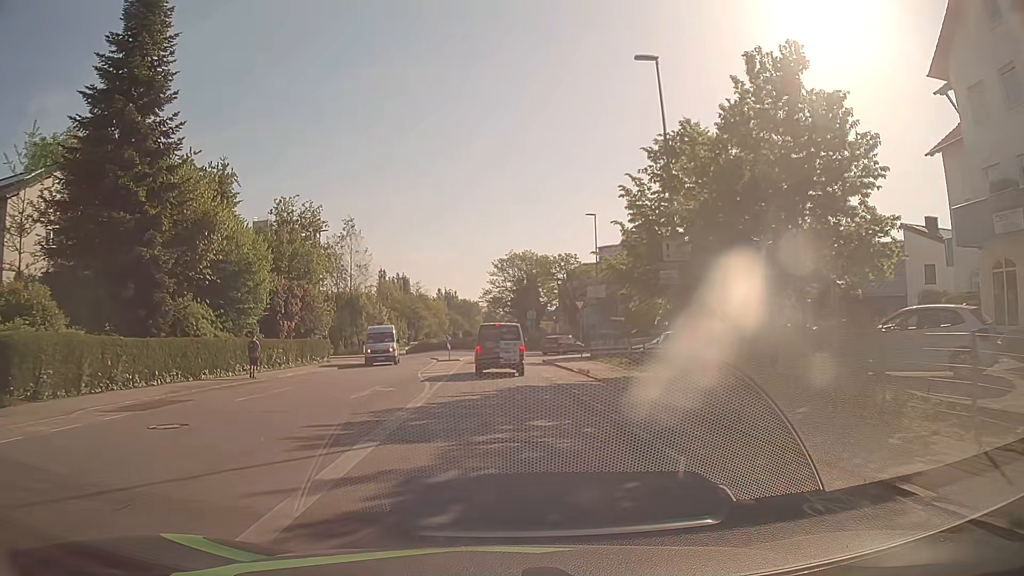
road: tertiary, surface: asphalt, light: Day
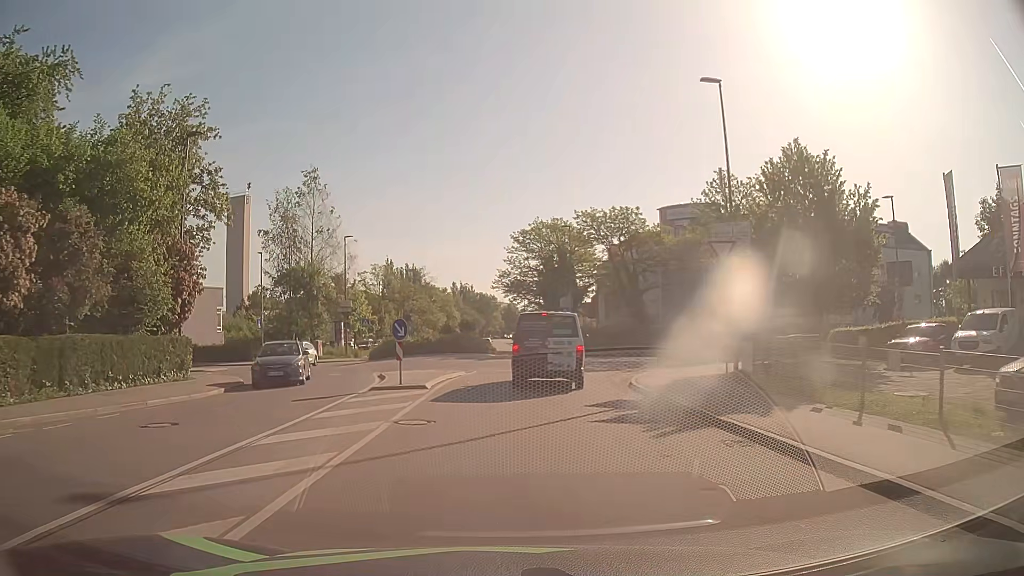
(-0.2, +26.2) m; -1°
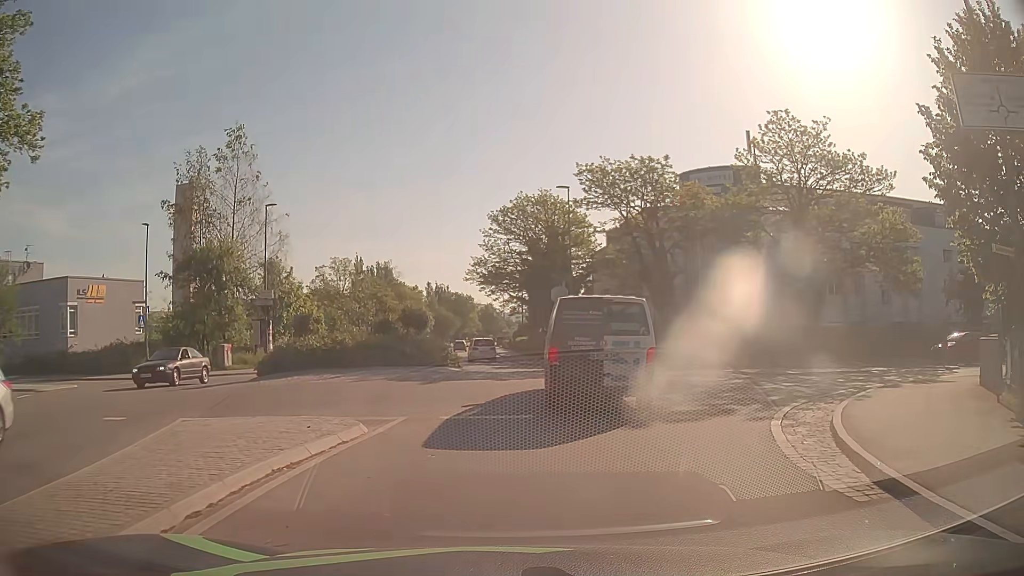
(+0.1, +14.5) m; +1°
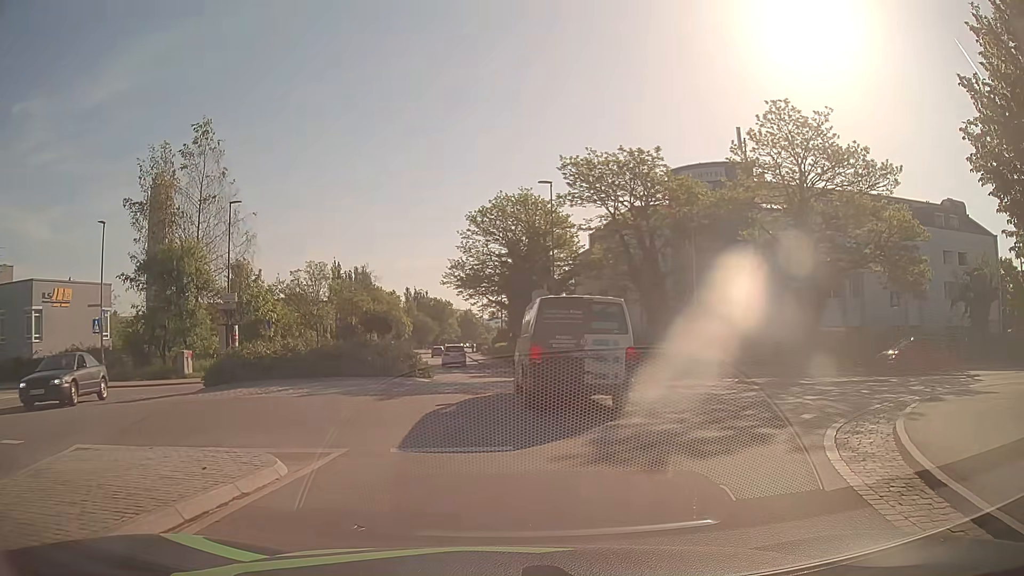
(+0.1, +2.7) m; +1°
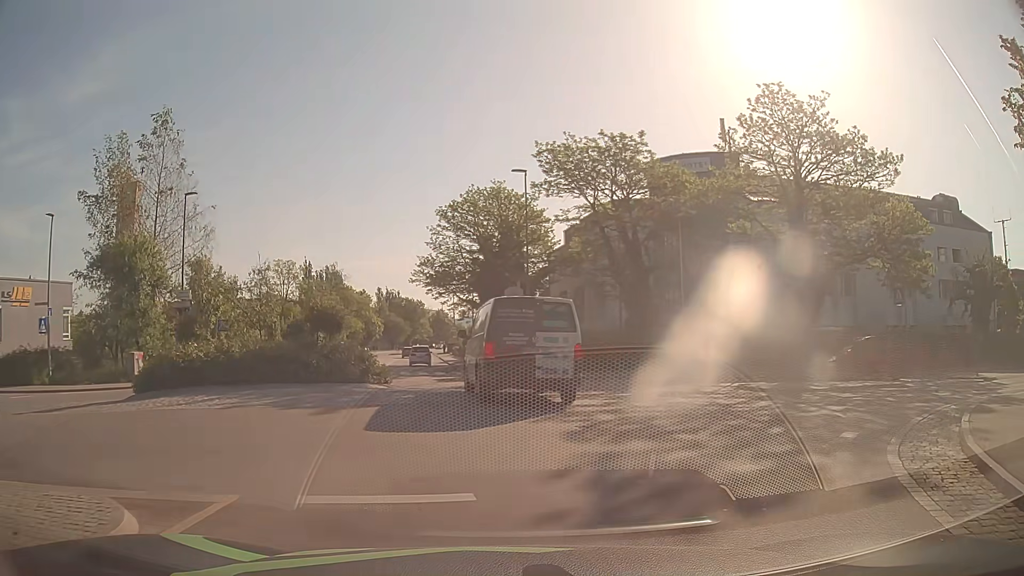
(+0.1, +2.6) m; +3°
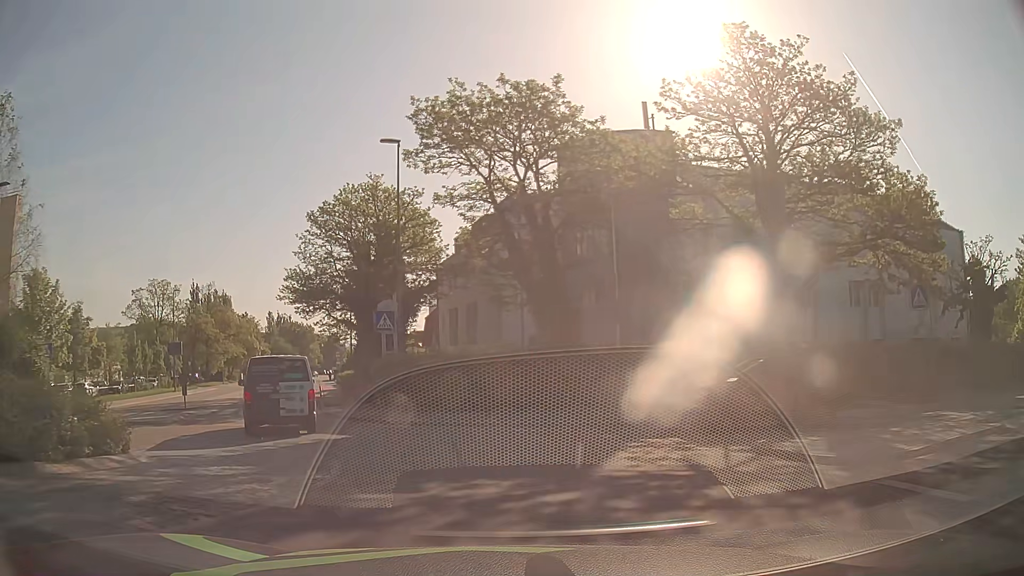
(+0.9, +9.1) m; +11°
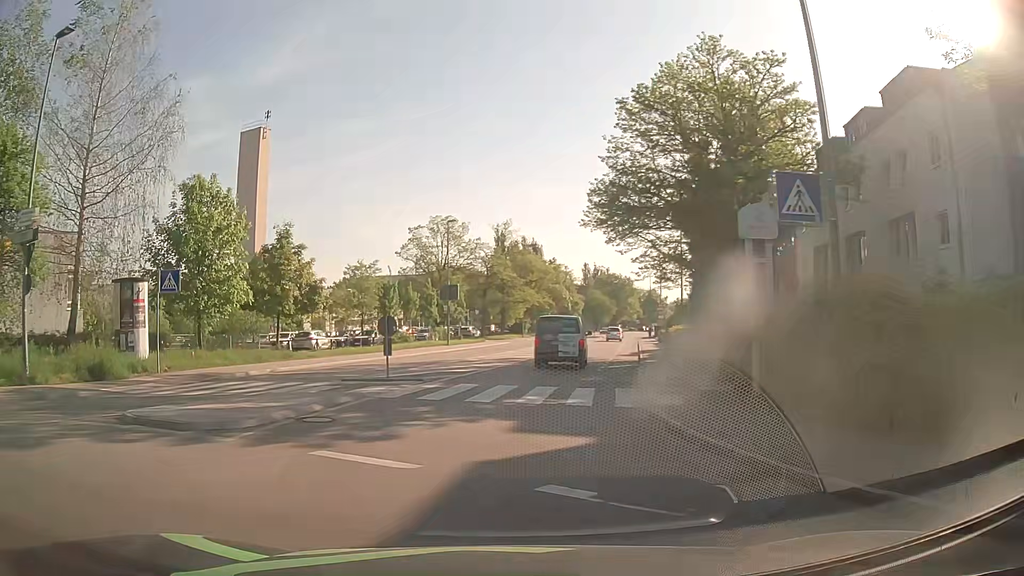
(-3.7, +14.6) m; -29°
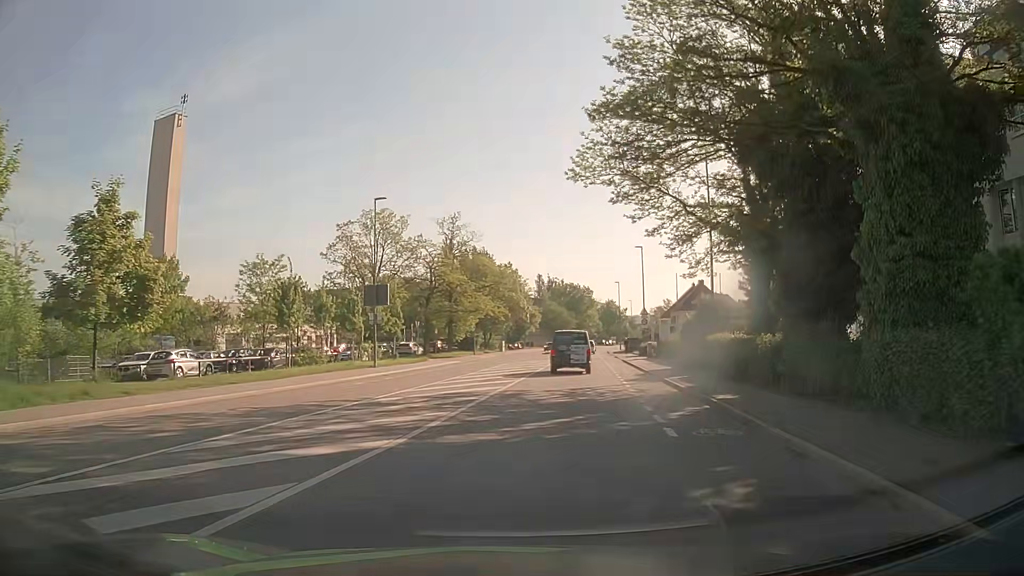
(0.0, +15.0) m; +5°
(0, +10) (+1, +20) (+2, +30) (+3, +40) (+4, +50) (+6, +60) (+7, +70) (+8, +80) (+10, +89) (+11, +99) m
